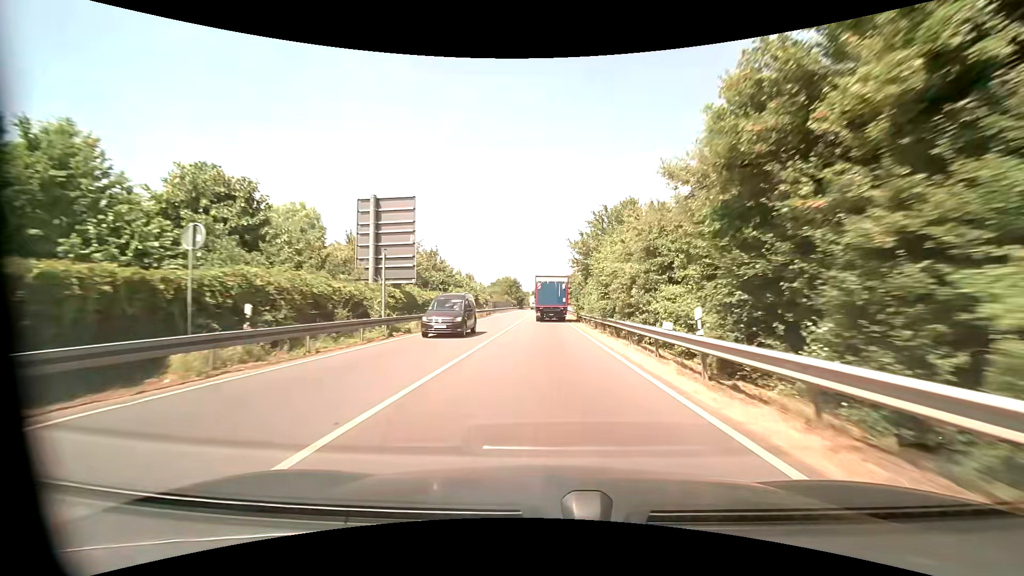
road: primary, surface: asphalt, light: Day
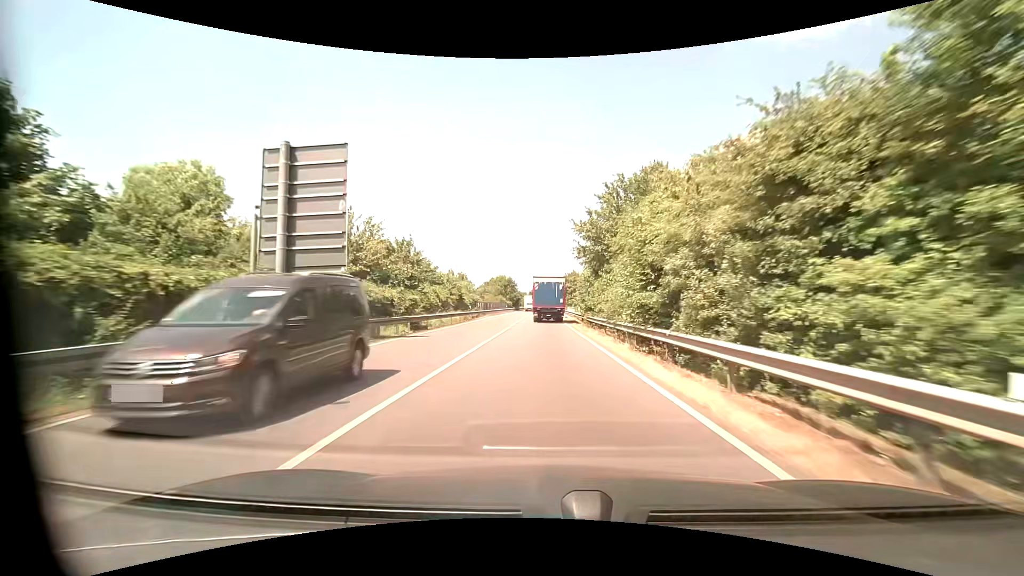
(0.0, +9.8) m; 0°
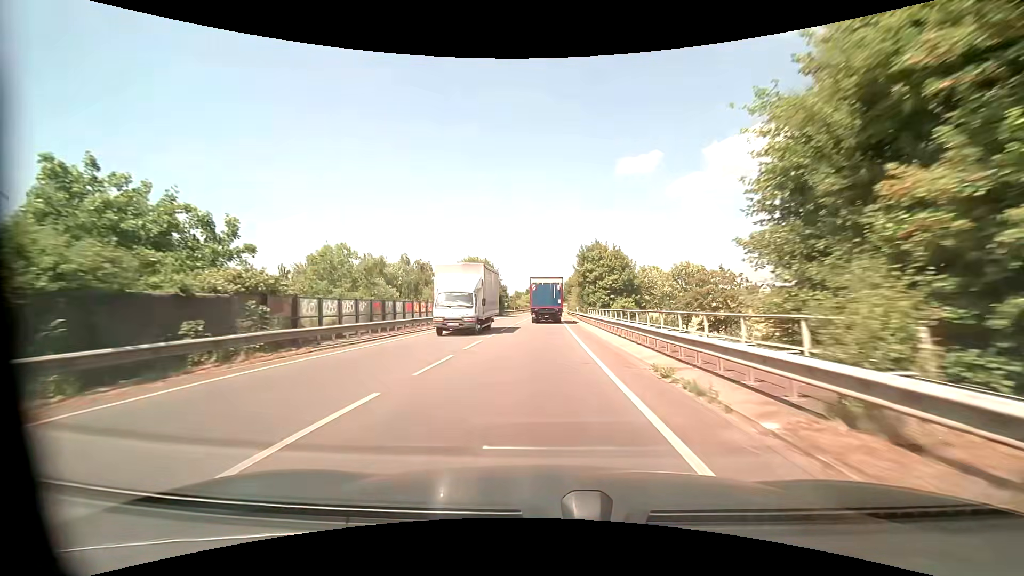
(+0.3, +49.2) m; 0°
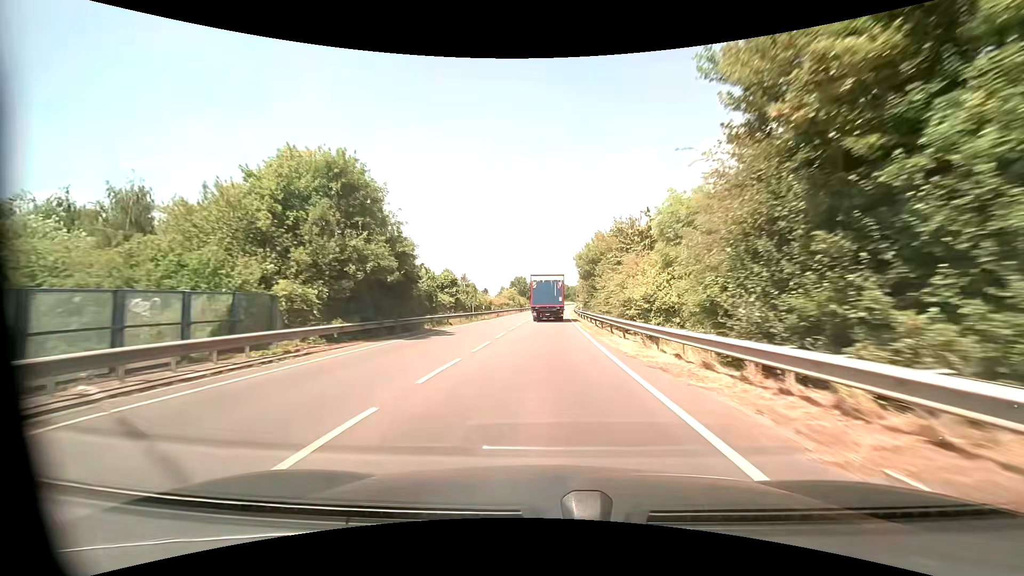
(+0.2, +50.6) m; +1°
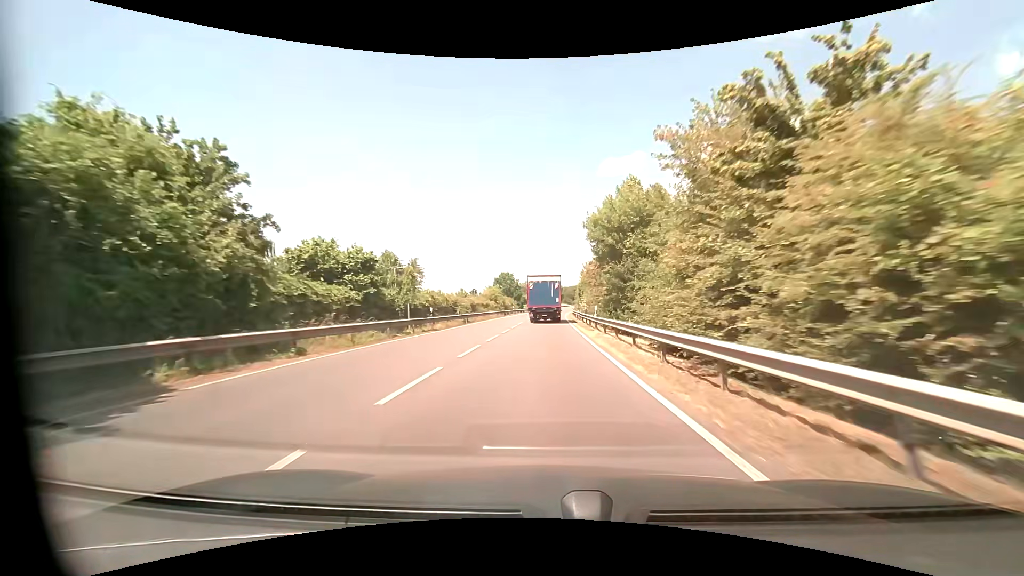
(+0.1, +20.3) m; +1°
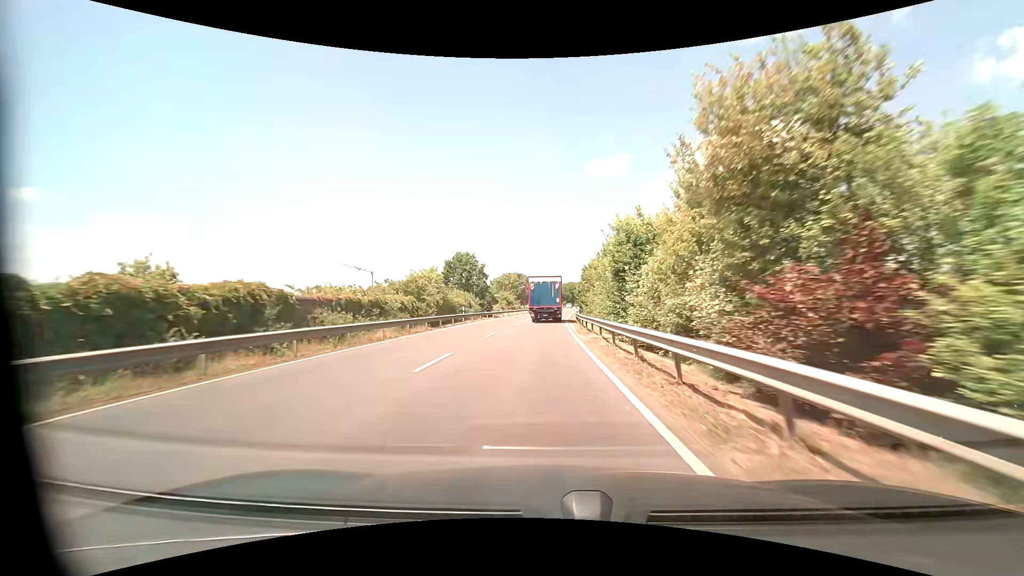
(+0.6, +39.5) m; +2°
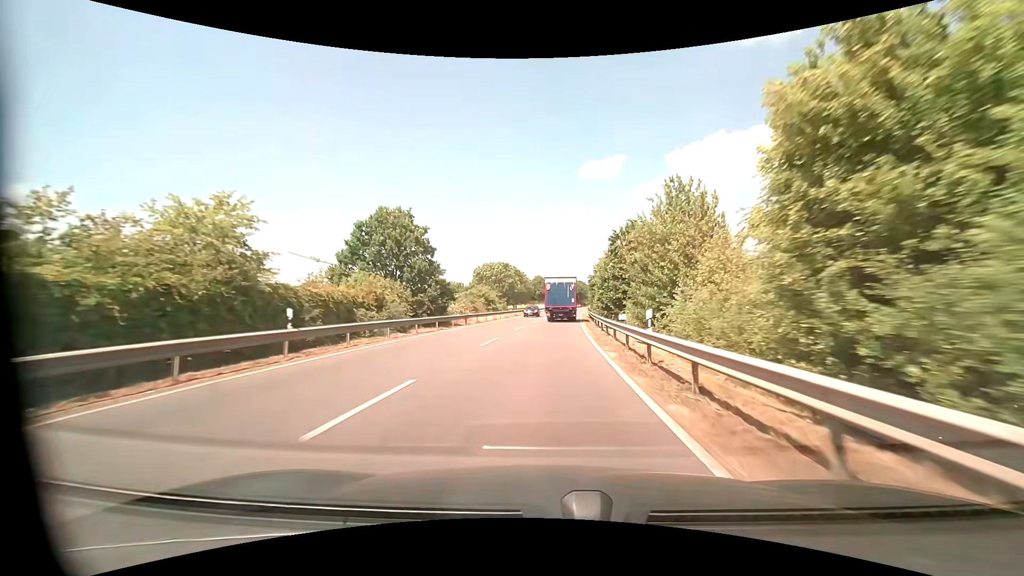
(-0.1, +28.9) m; 0°
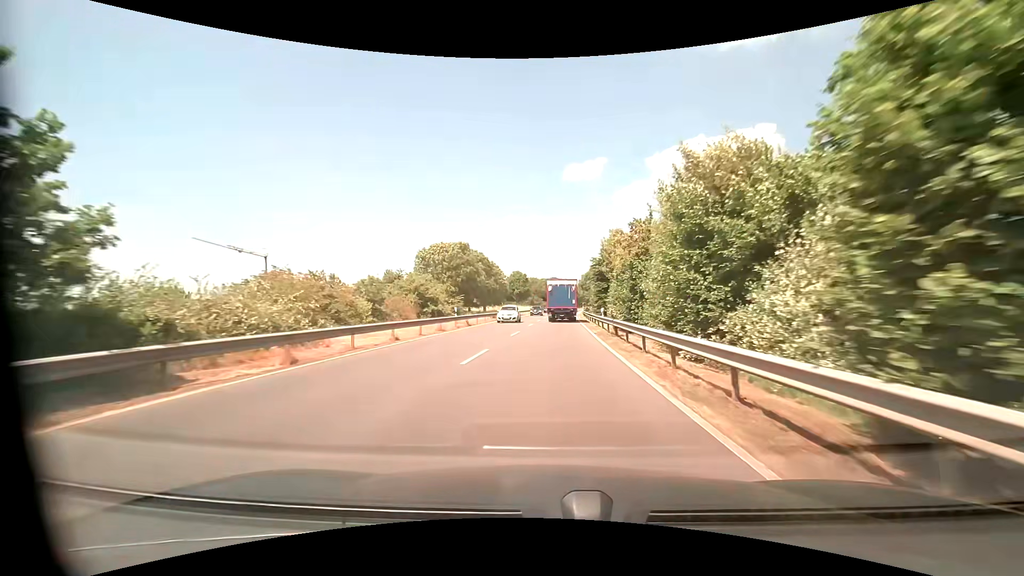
(+0.5, +28.8) m; +2°
(0, +10) (0, +20) (0, +30) (+1, +40) (+1, +50) (+2, +60) (+3, +70) (+3, +80) (+4, +90) (+5, +100) m
